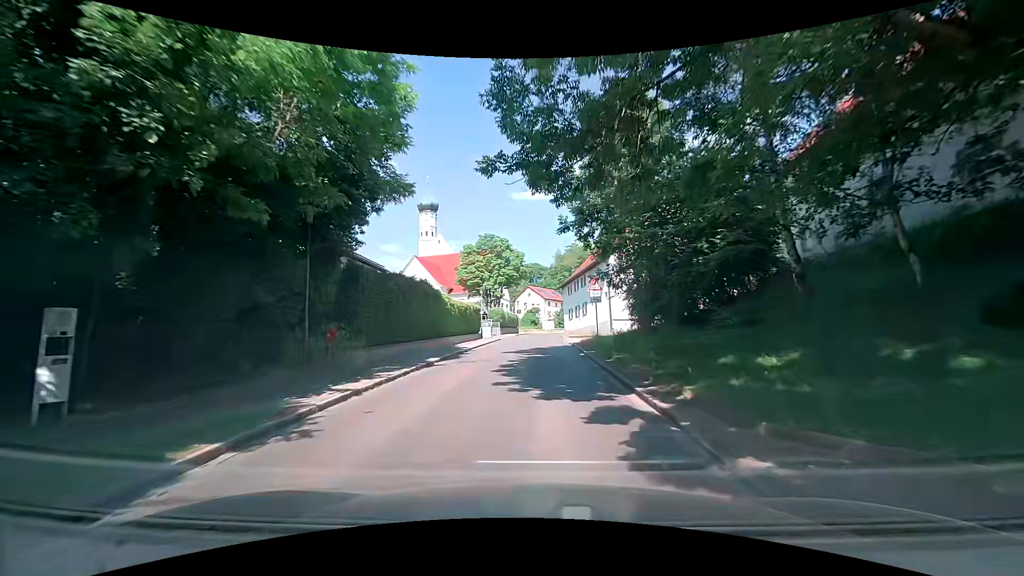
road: tertiary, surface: asphalt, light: Day
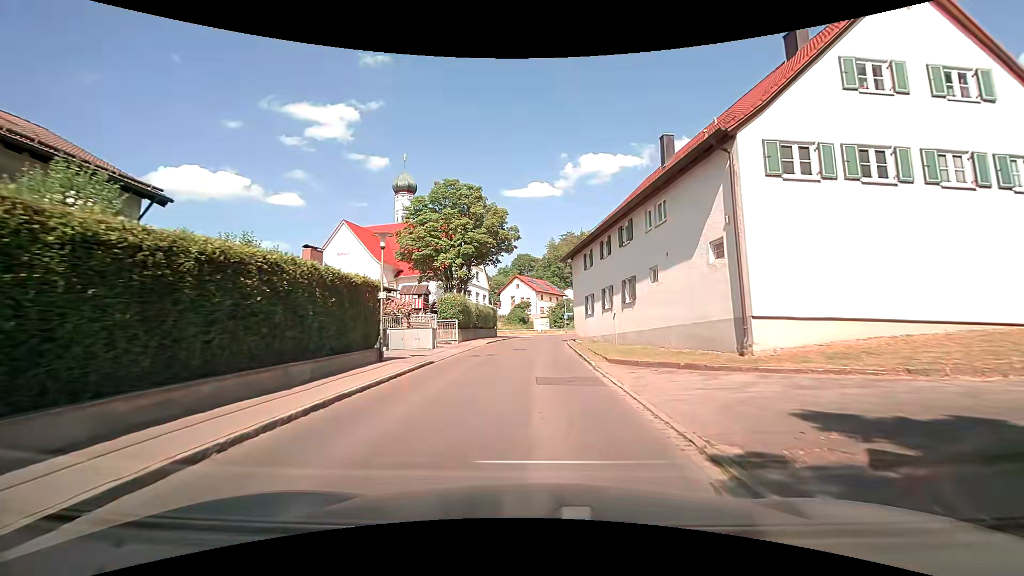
(+0.8, +26.6) m; +3°
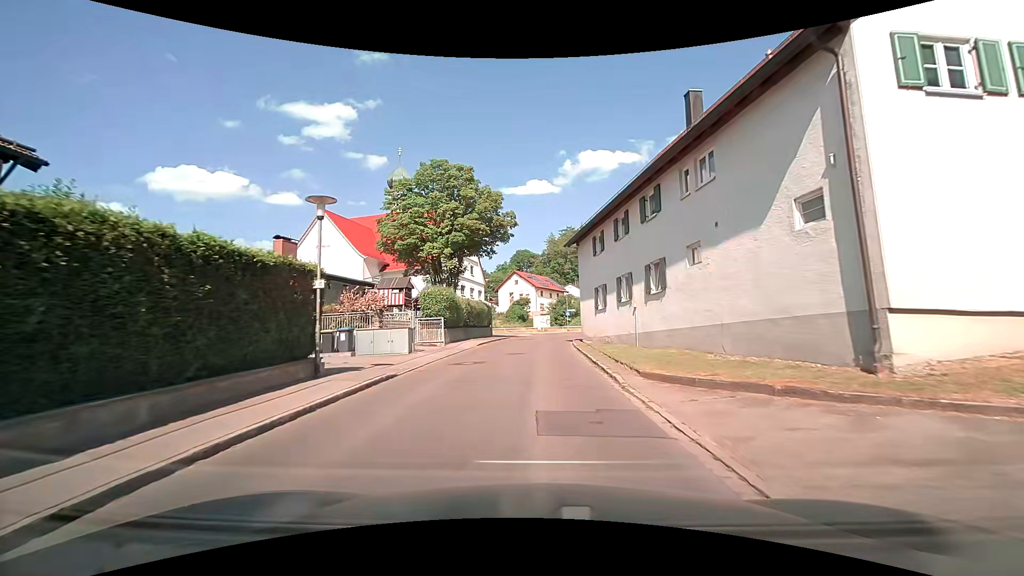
(-0.1, +5.0) m; -1°
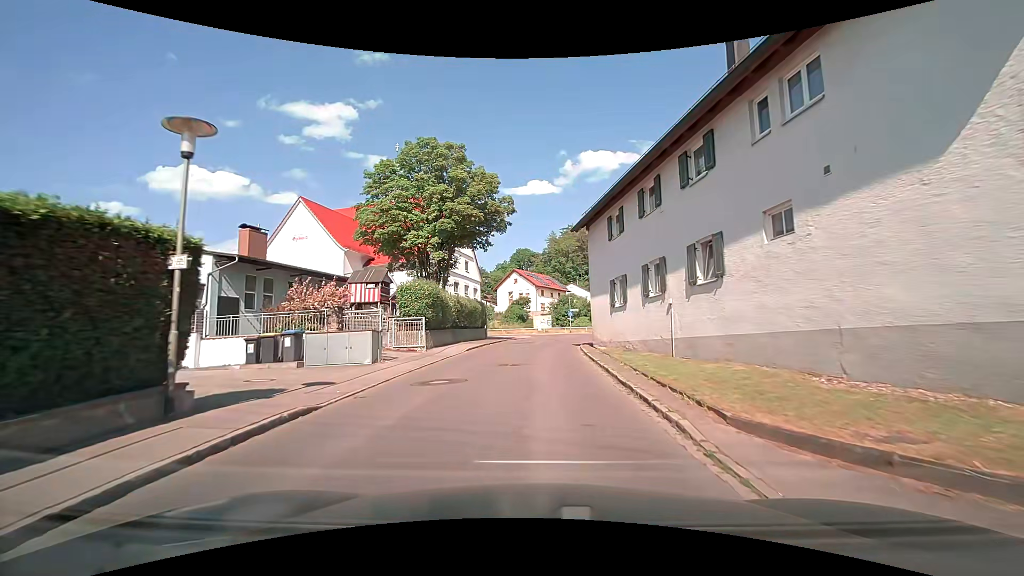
(0.0, +4.9) m; 0°
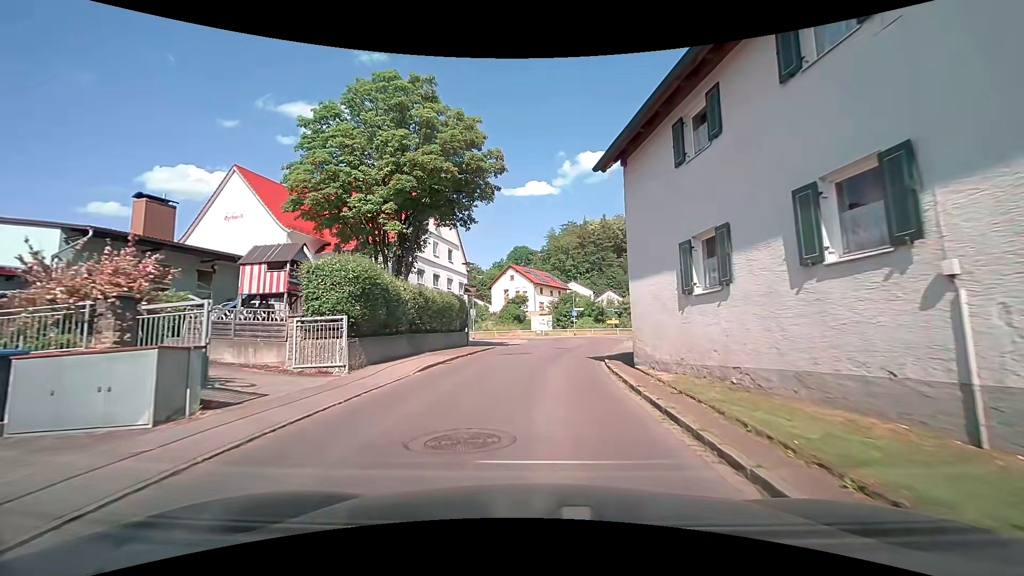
(0.0, +9.5) m; 0°
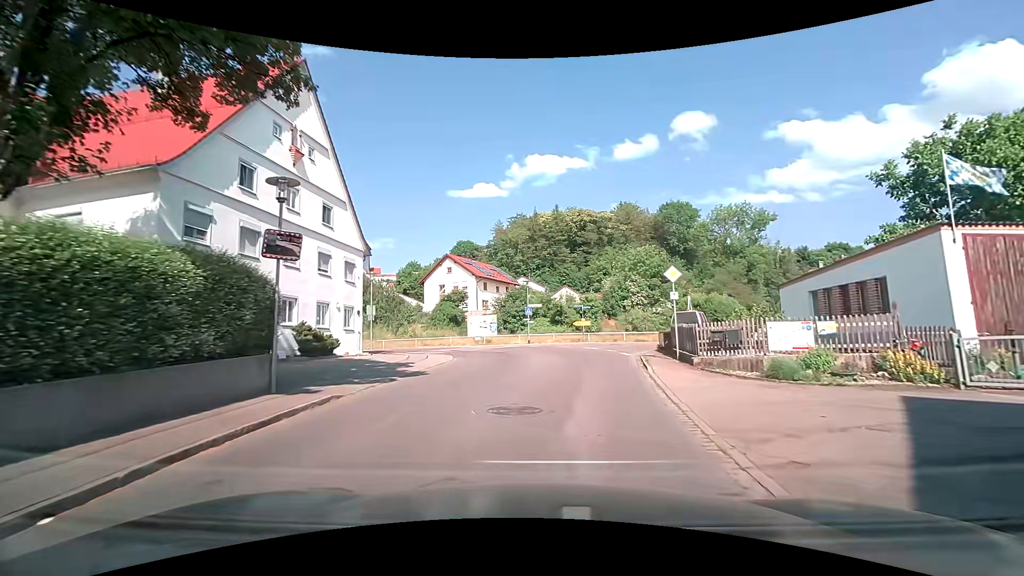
(+0.5, +17.3) m; +7°
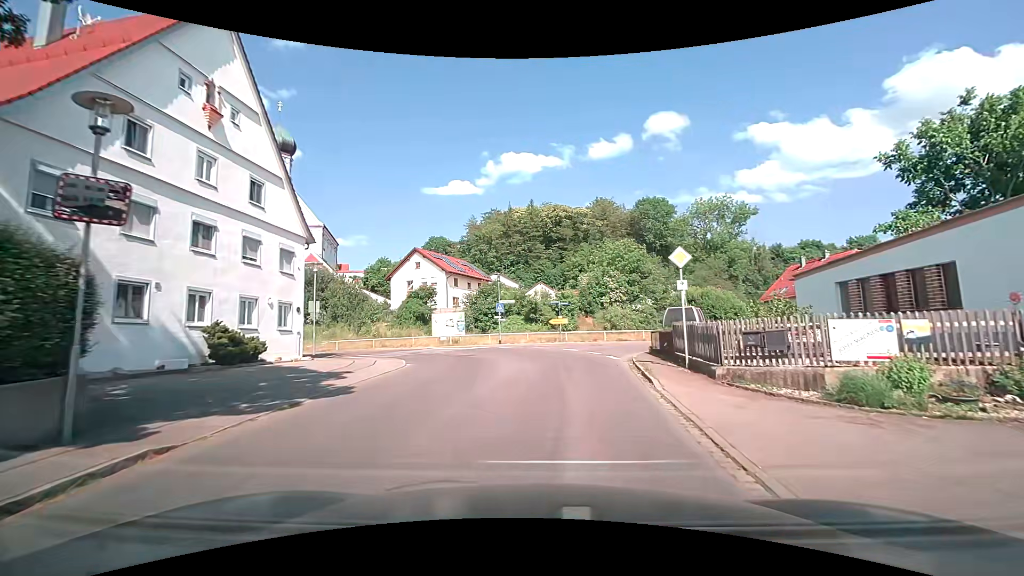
(+0.1, +4.0) m; +2°
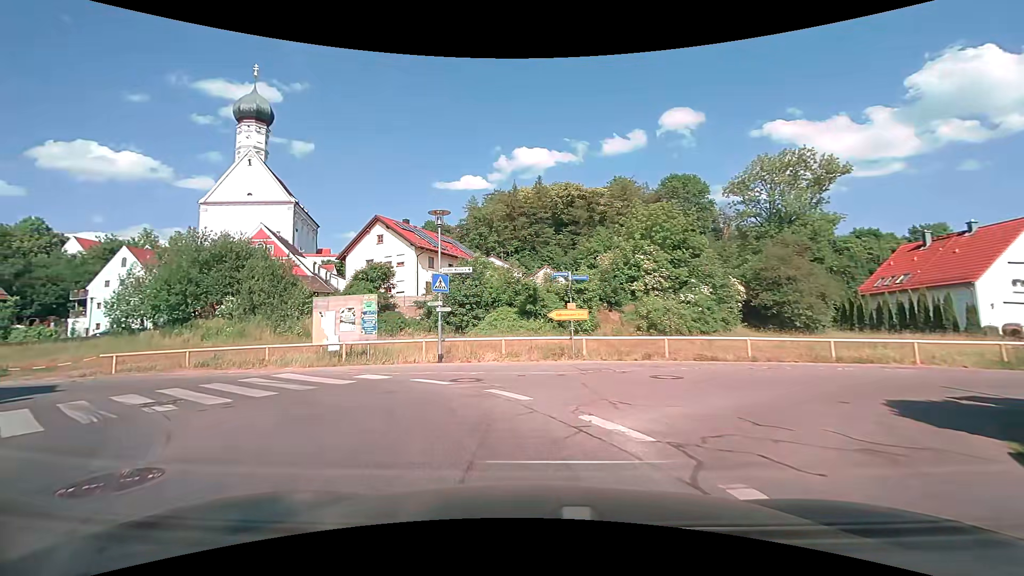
(+1.3, +19.2) m; 0°
(-2, +10) (-10, +15) (-20, +16) (-30, +17) (-40, +20) (-45, +28) (-44, +38) (-41, +47) (-37, +56) (-32, +65) m
